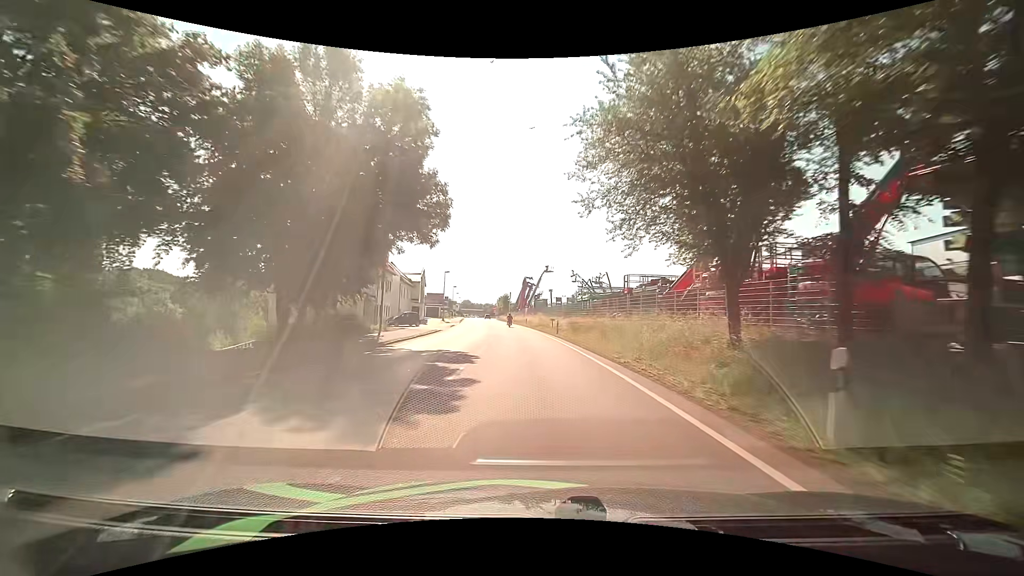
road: primary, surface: asphalt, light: Day
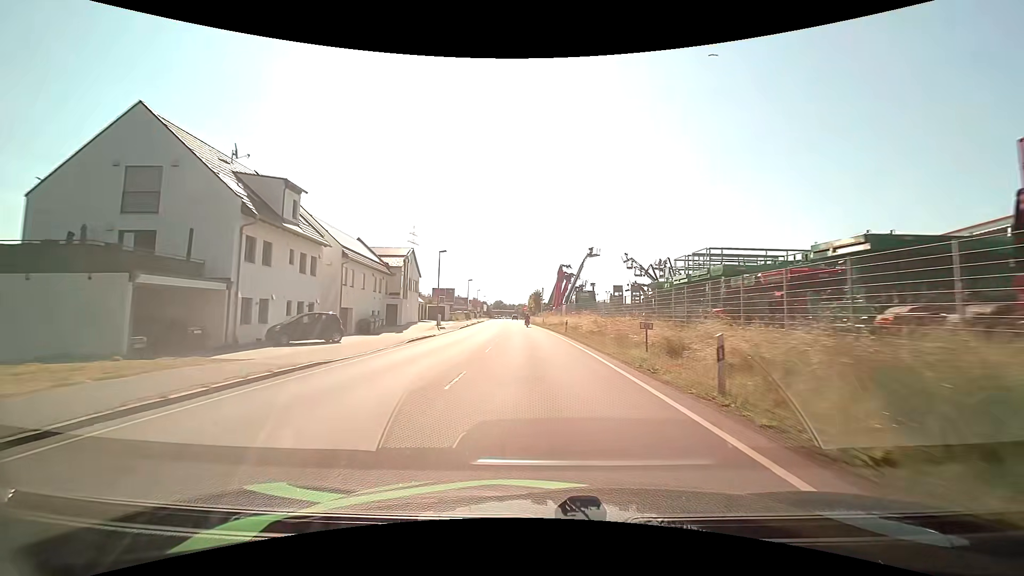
(-1.0, +28.0) m; -4°
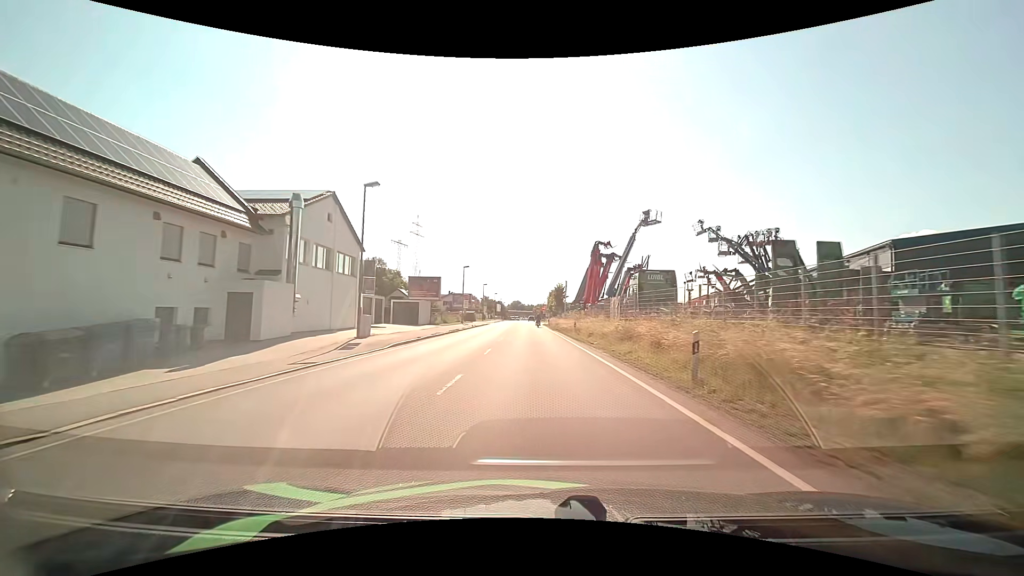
(-0.7, +27.8) m; -2°
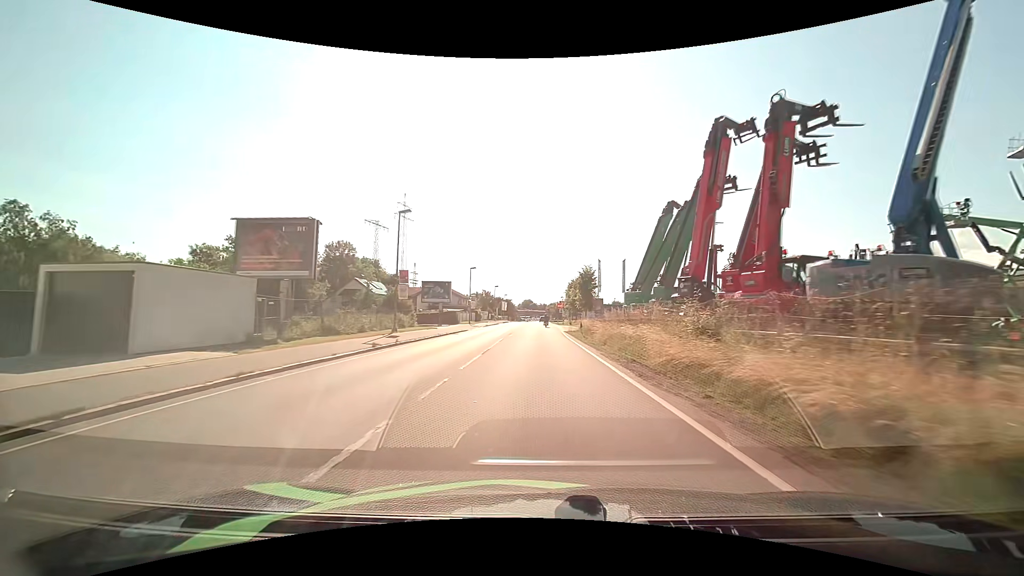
(-0.5, +36.8) m; -2°
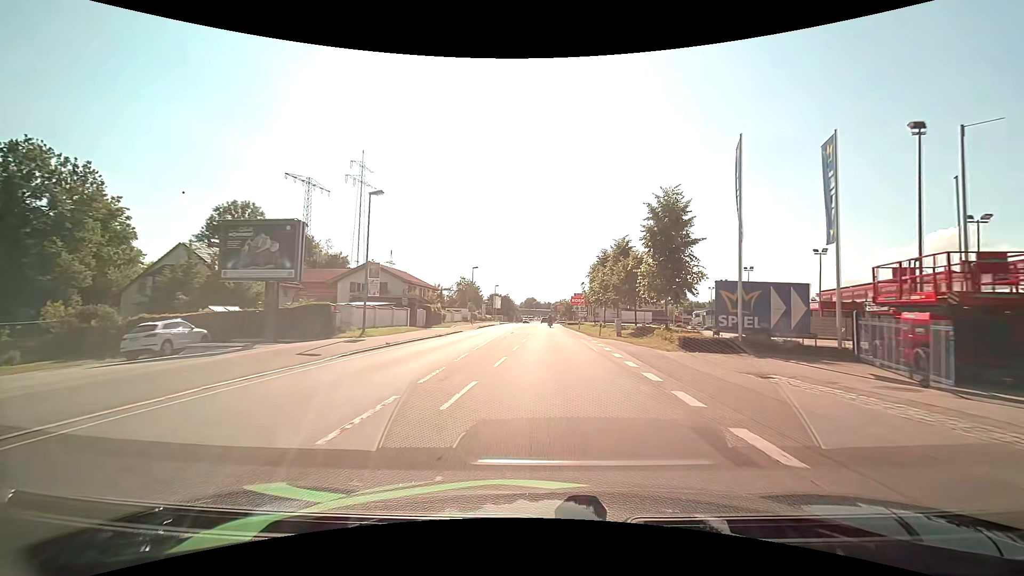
(0.0, +42.8) m; 0°
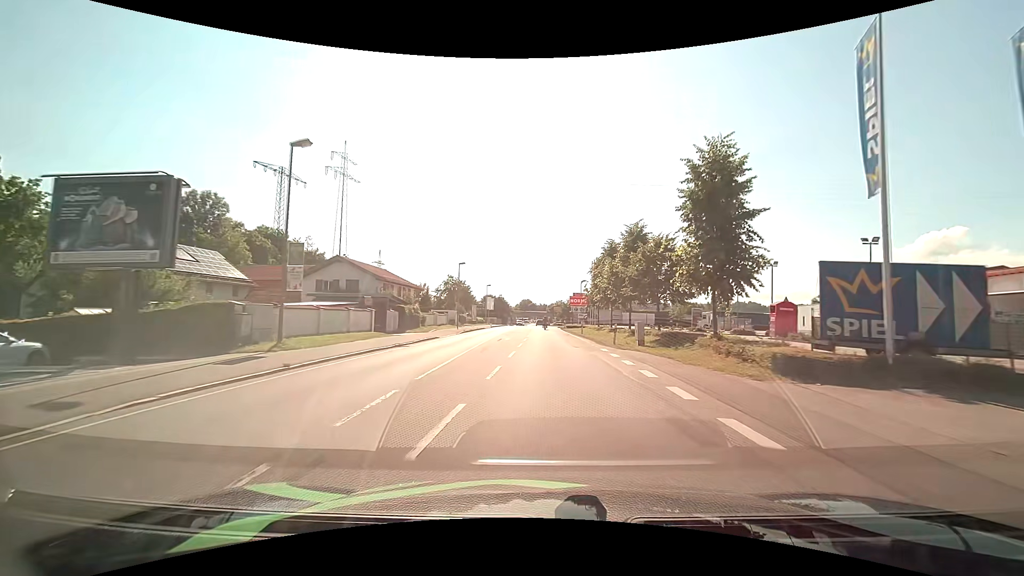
(0.0, +8.3) m; 0°
(0, +10) (0, +20) (0, +30) (0, +40) (+1, +50) (+1, +60) (0, +70) (0, +80) (0, +90) (0, +100) m
